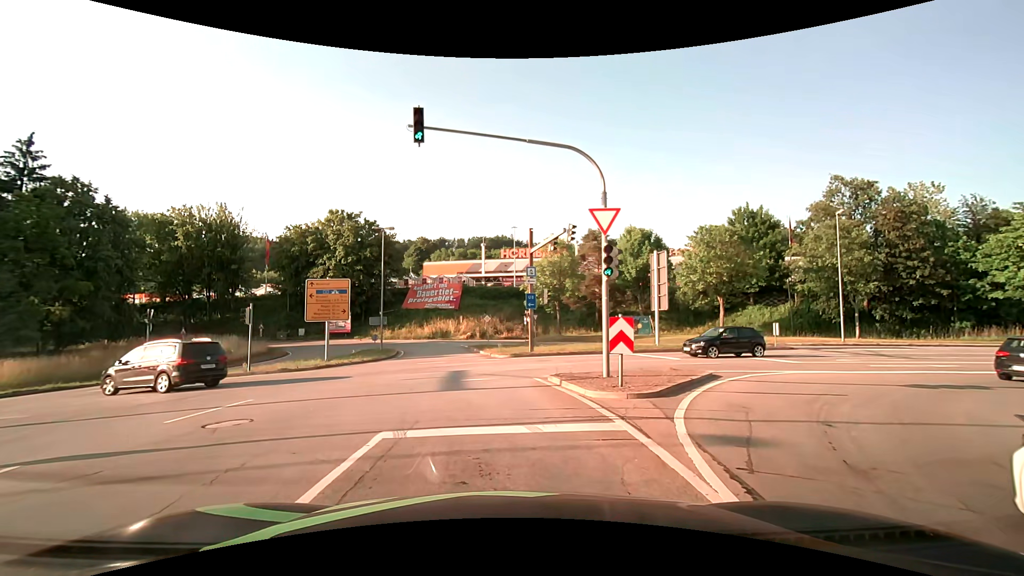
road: primary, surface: asphalt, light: Day
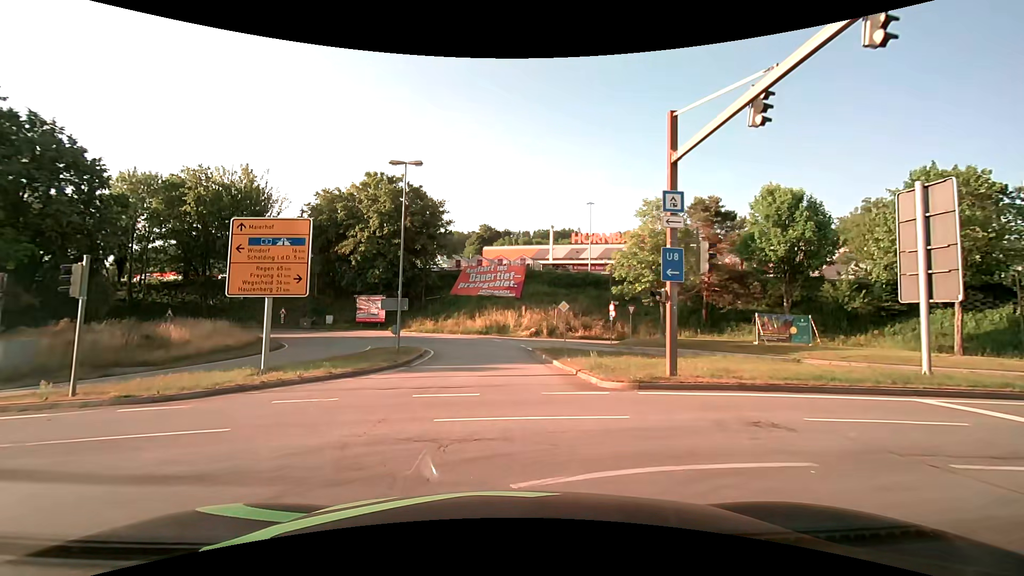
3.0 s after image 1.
(-1.0, +15.8) m; -7°
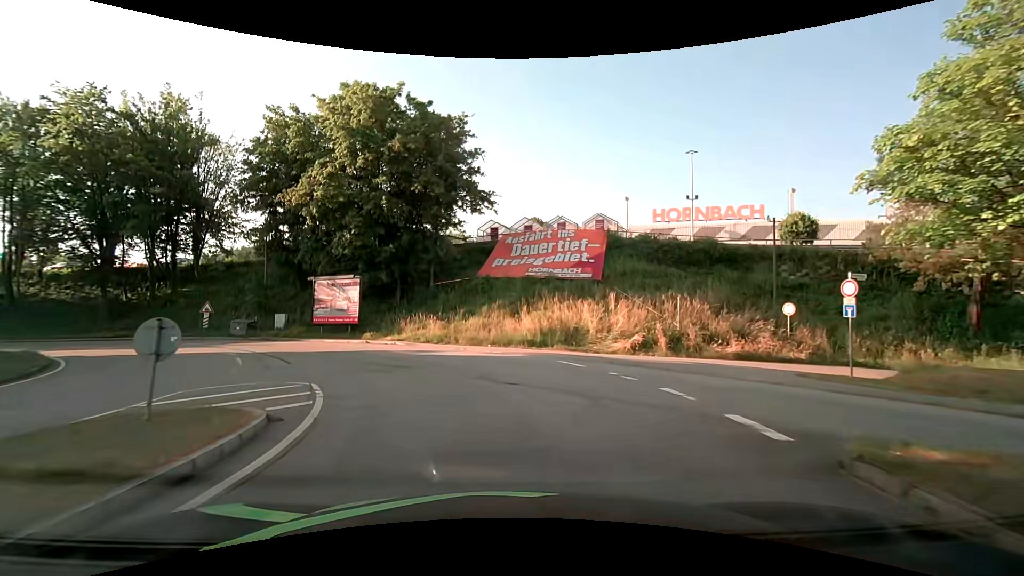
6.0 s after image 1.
(-1.2, +24.0) m; -6°
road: residential
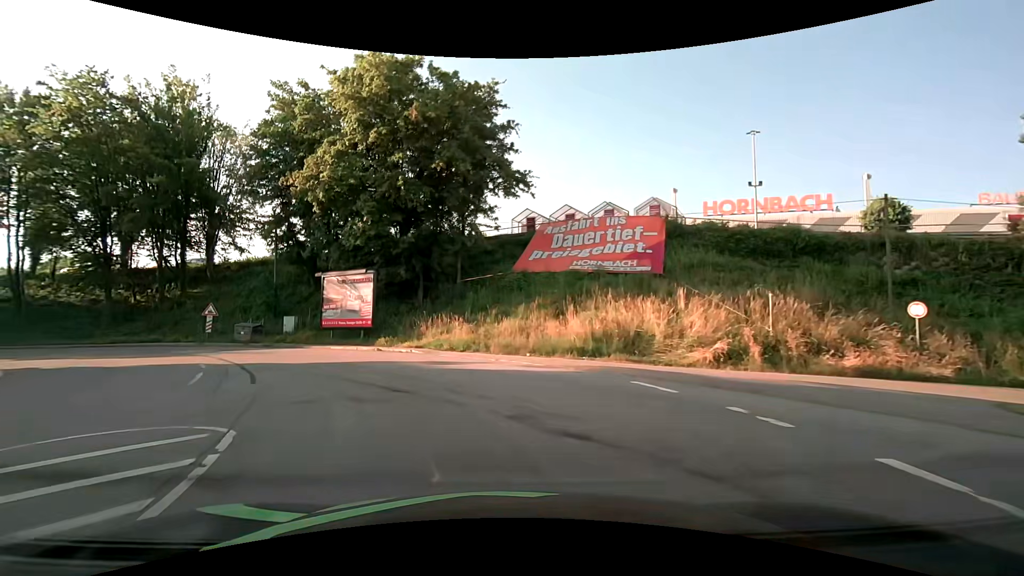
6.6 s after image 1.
(-0.2, +5.0) m; -4°
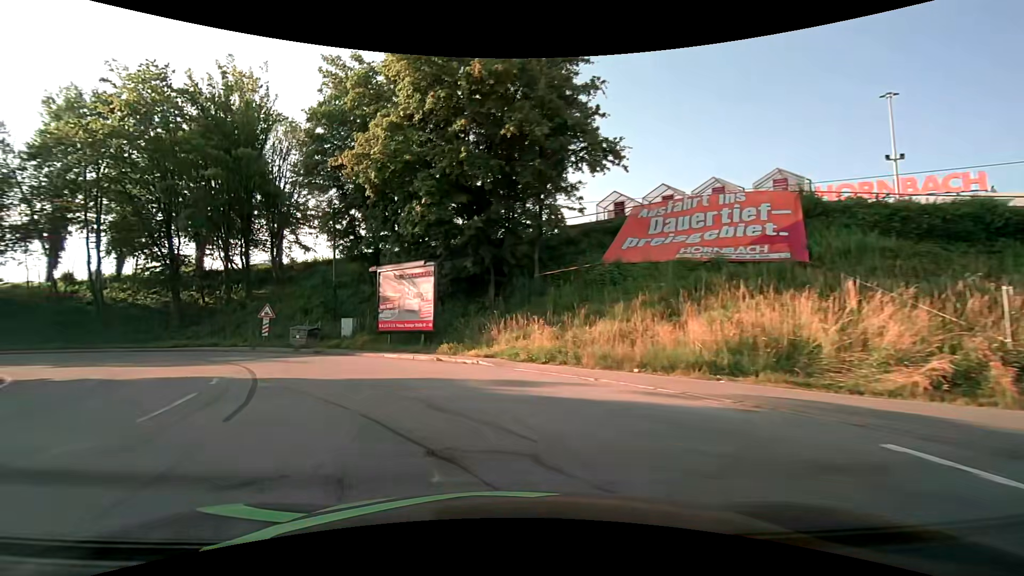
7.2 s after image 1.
(-0.3, +4.9) m; -9°
(-2, +10) (-7, +18) (-15, +25) (-24, +29) (-34, +31) (-43, +32) (-53, +34) (-63, +35) (-73, +36) (-83, +38) m
